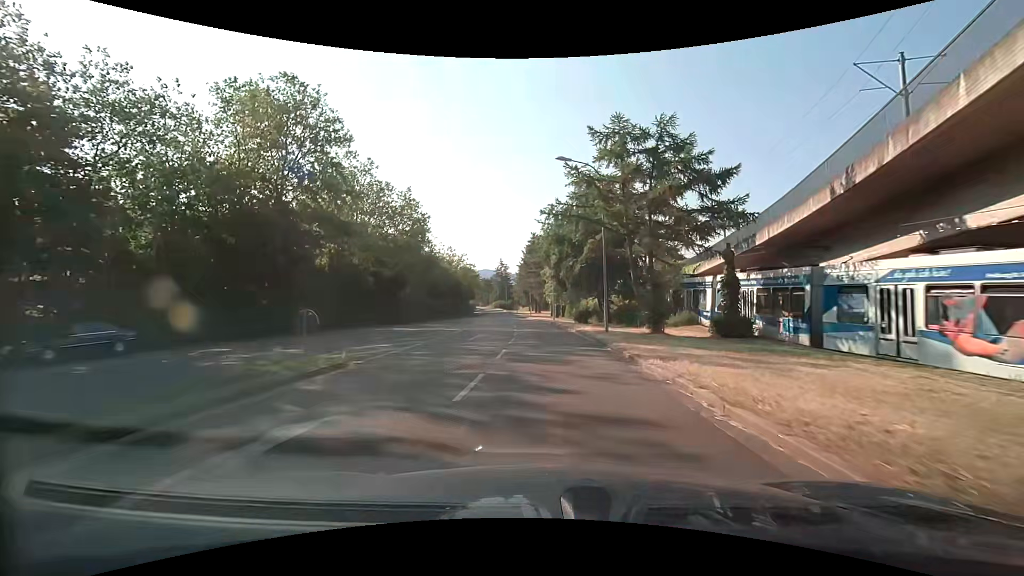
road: tertiary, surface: asphalt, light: Day
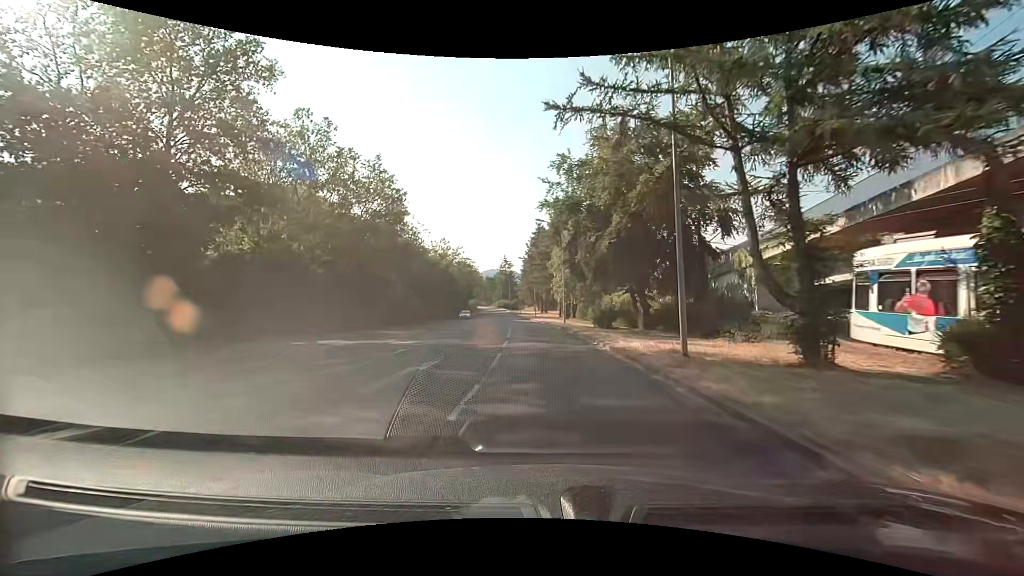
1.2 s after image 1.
(-0.2, +13.1) m; -1°
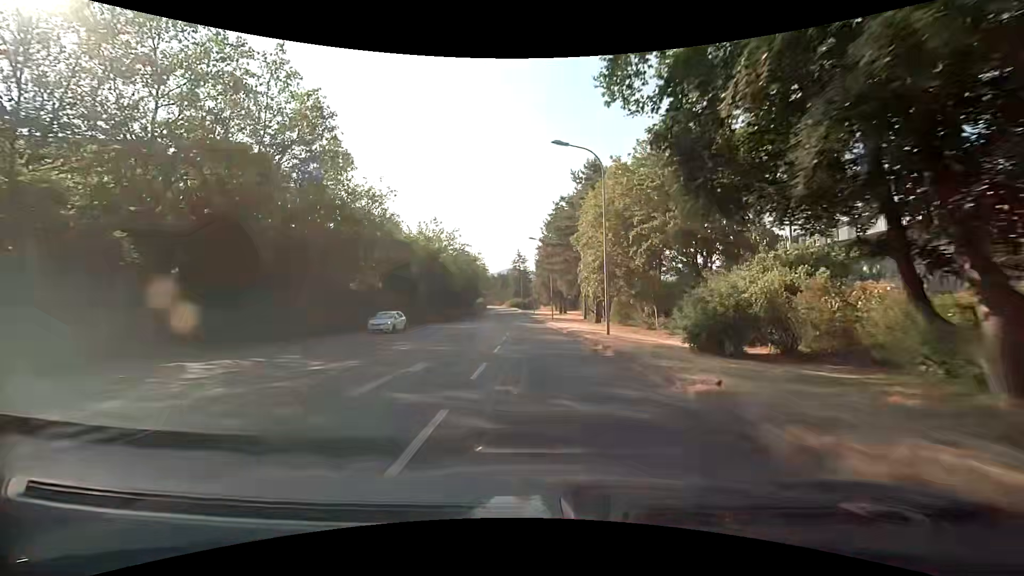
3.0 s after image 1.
(-0.5, +20.4) m; -2°
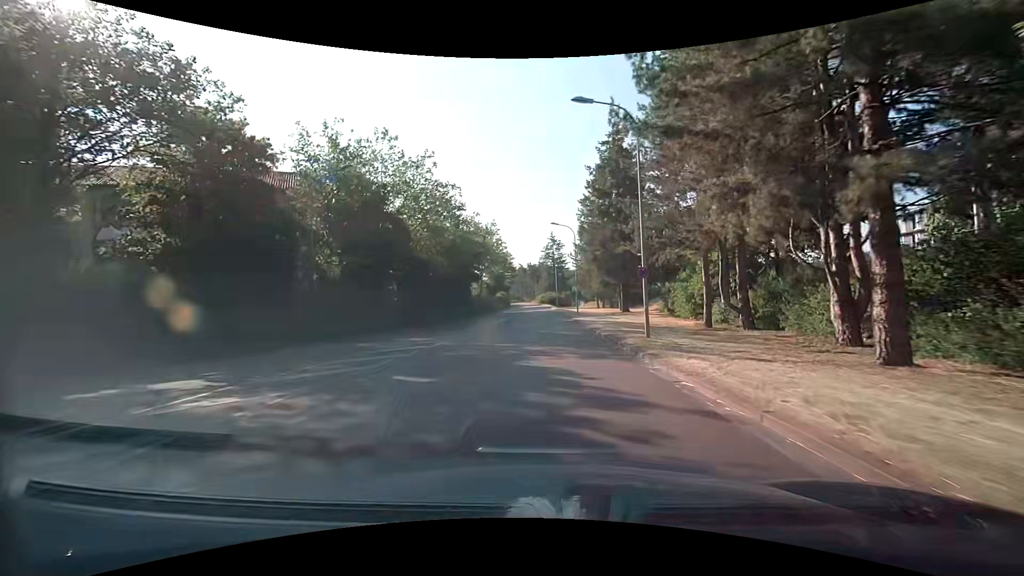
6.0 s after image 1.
(-1.5, +35.7) m; -4°
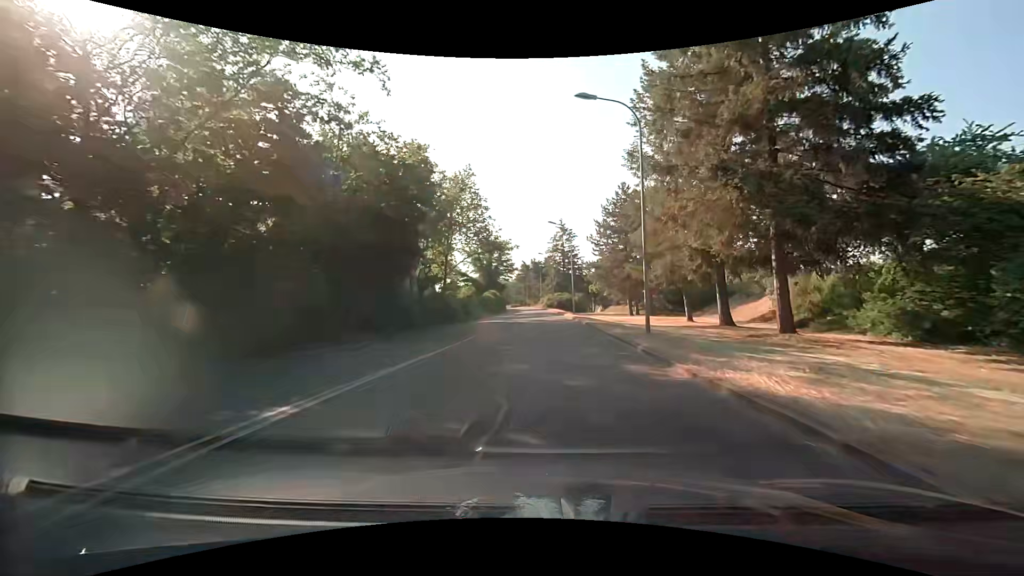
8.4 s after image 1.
(-0.4, +31.3) m; -1°
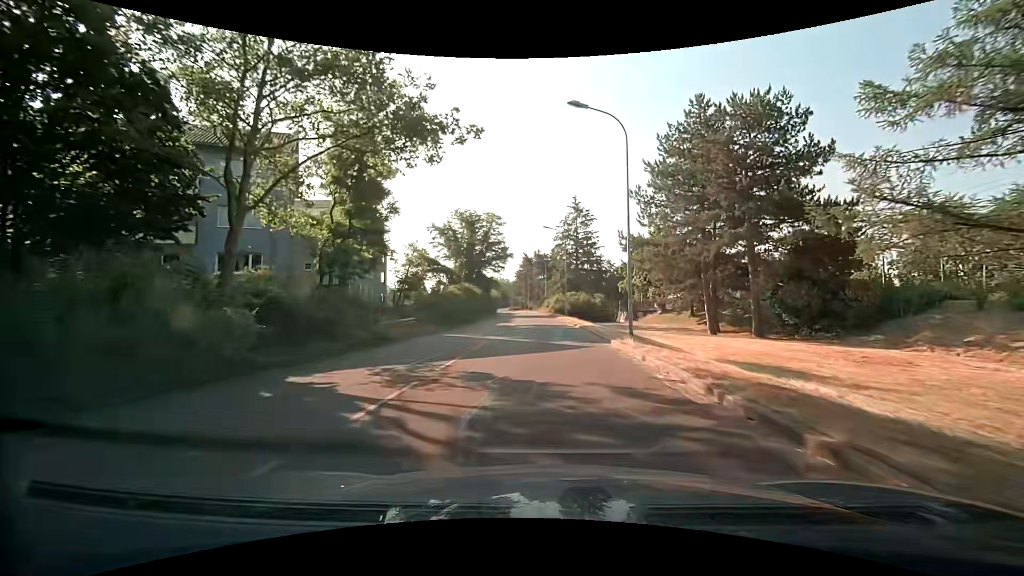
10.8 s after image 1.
(-0.4, +30.4) m; -2°
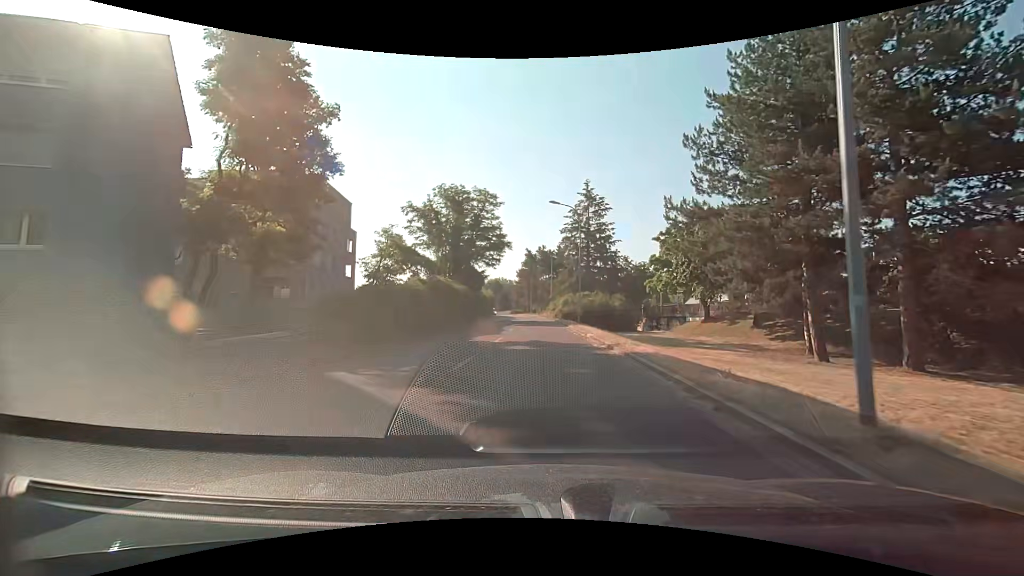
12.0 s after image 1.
(+0.1, +13.5) m; 0°
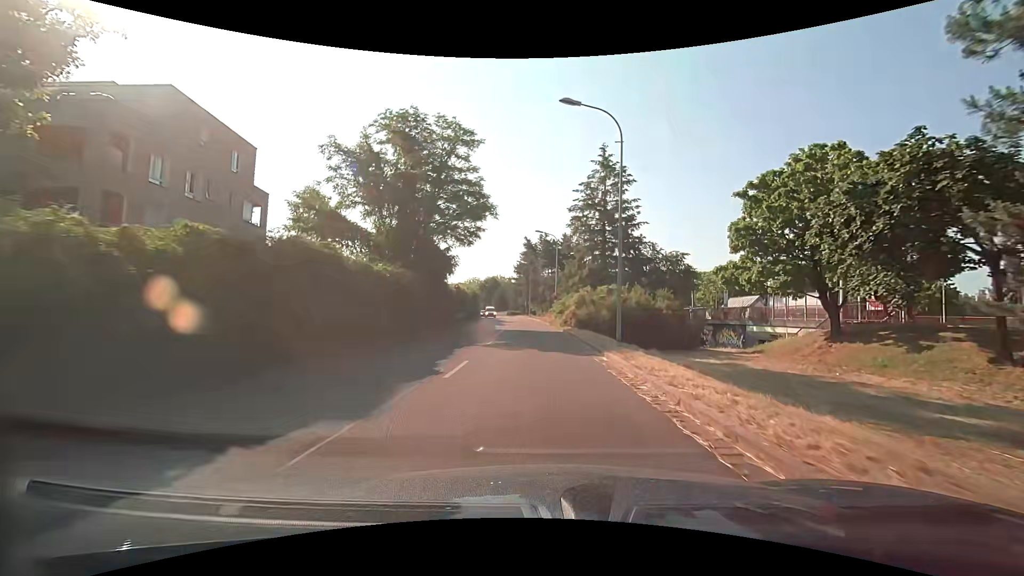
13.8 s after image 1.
(+0.1, +18.7) m; 0°
(0, +10) (0, +20) (-1, +30) (-1, +40) (-2, +50) (-2, +60) (-4, +70) (-5, +80) (-6, +90) (-8, +100) m
